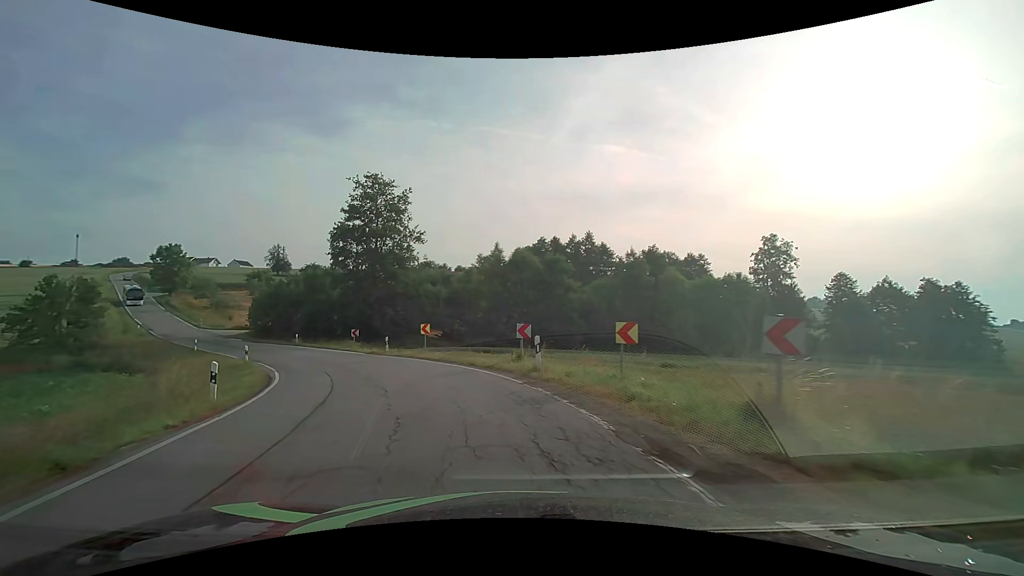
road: secondary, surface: asphalt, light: Day
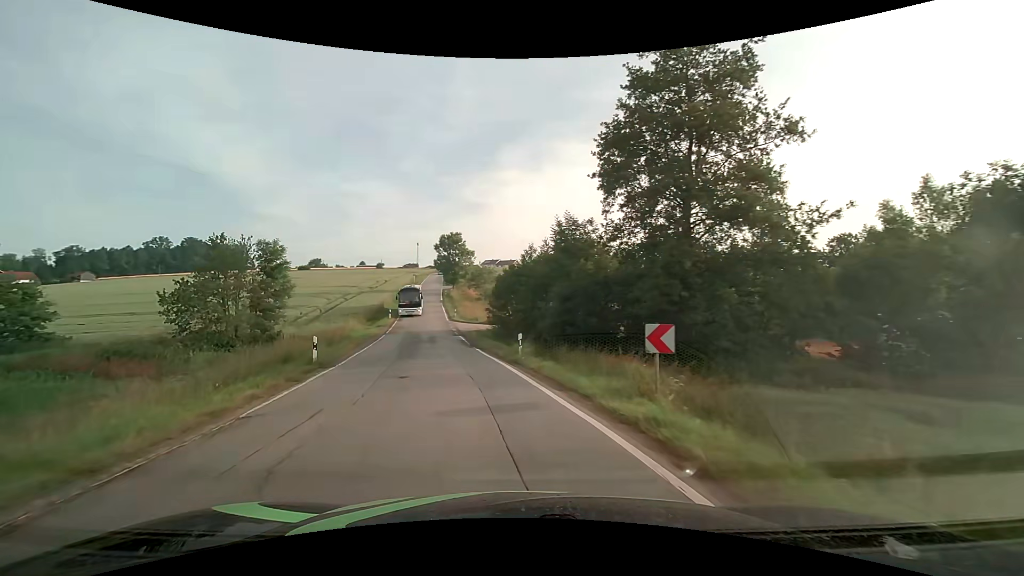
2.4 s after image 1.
(-7.9, +26.6) m; -31°
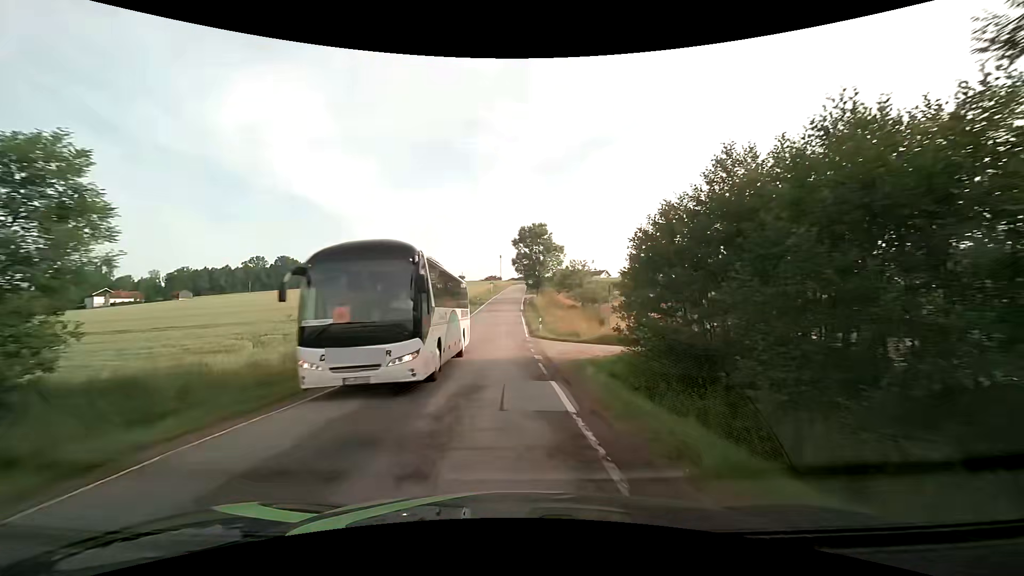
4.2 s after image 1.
(-3.0, +22.3) m; -11°
(0, +10) (-1, +20) (-1, +30) (-1, +40) (-1, +50) (-1, +60) (-1, +70) (-1, +80) (-1, +90) (-1, +100) m
